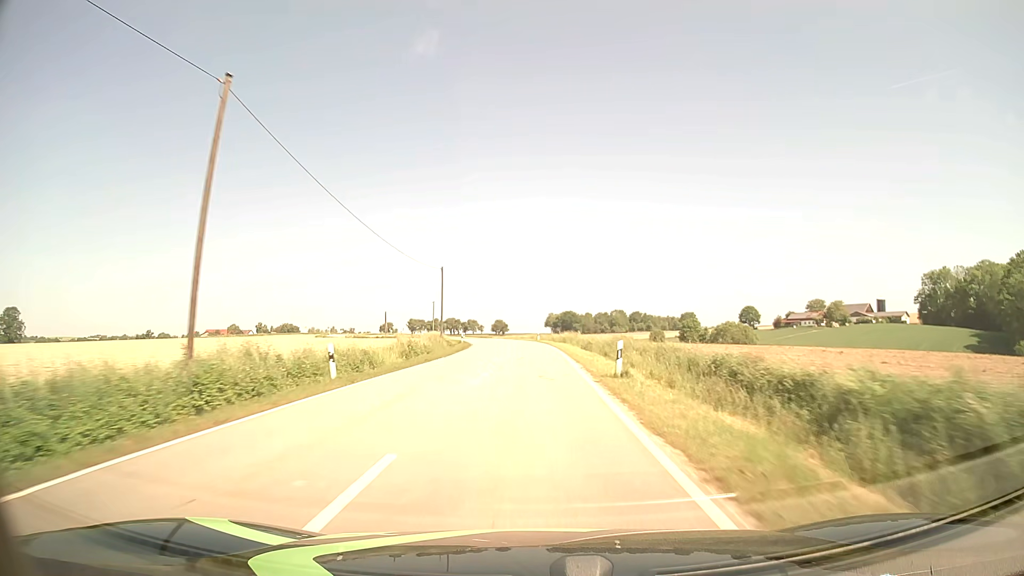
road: tertiary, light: Day
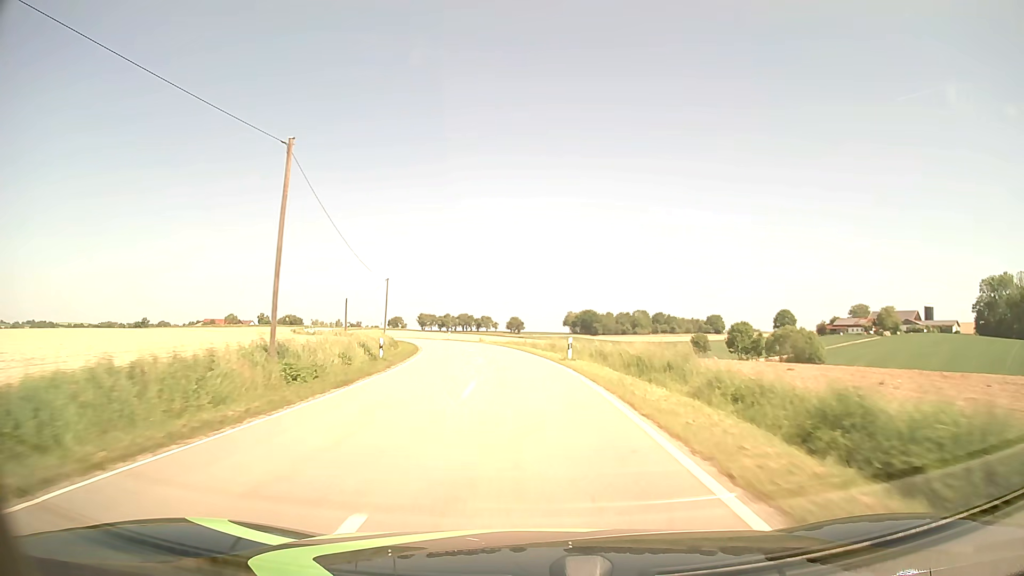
(-0.3, +38.4) m; -1°
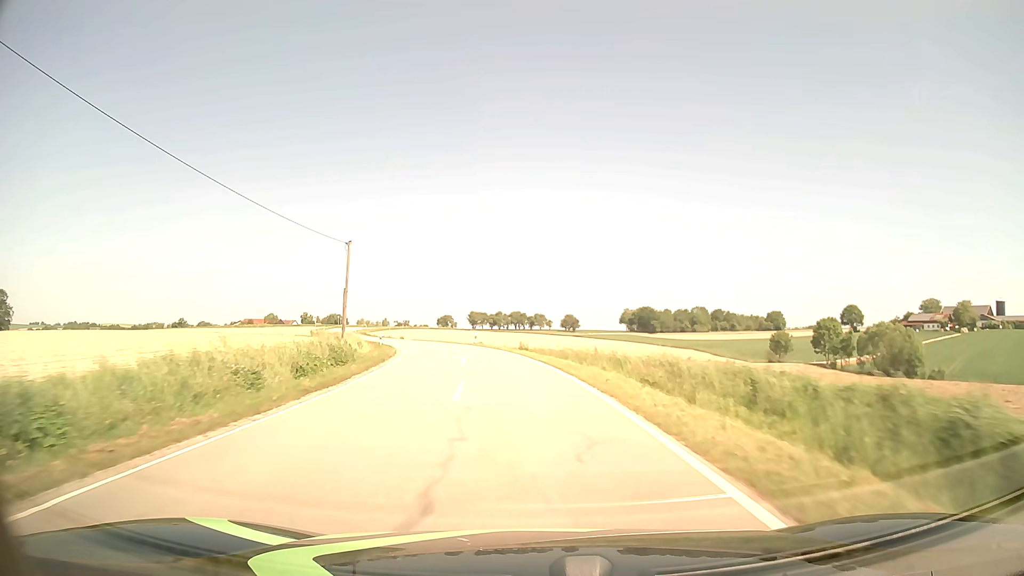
(-0.9, +24.8) m; -5°
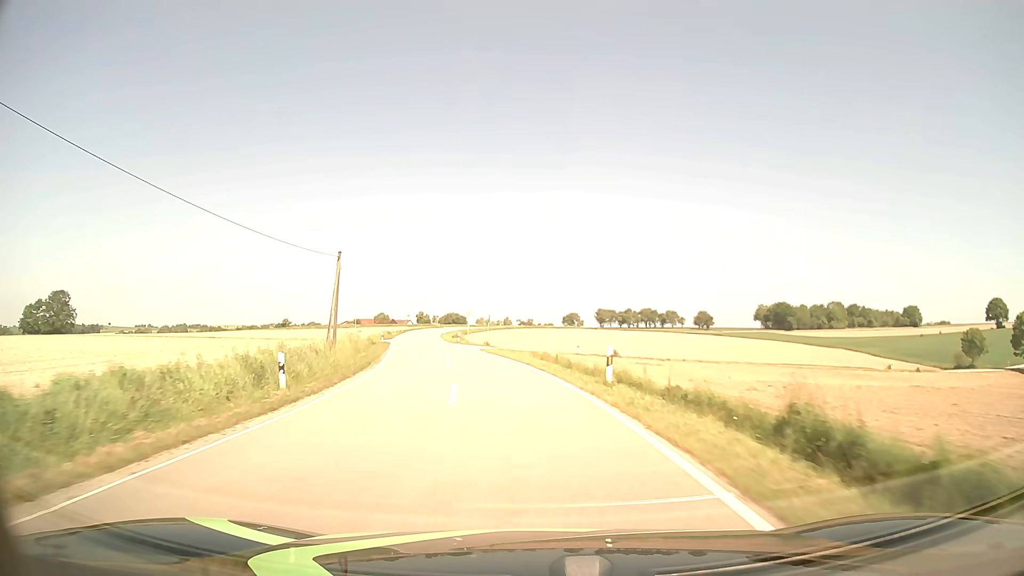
(-3.0, +36.4) m; -11°
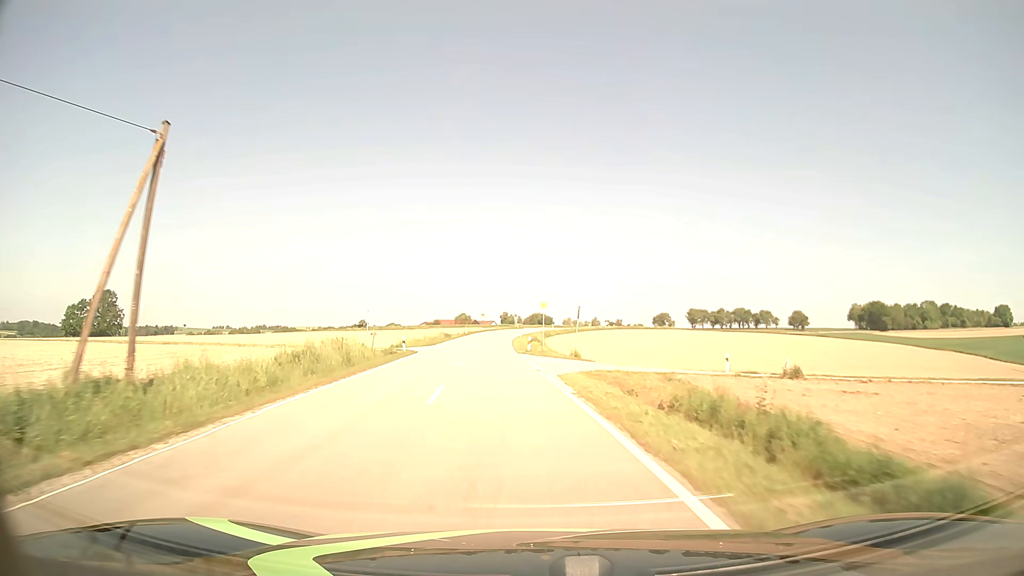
(-1.6, +24.6) m; -7°
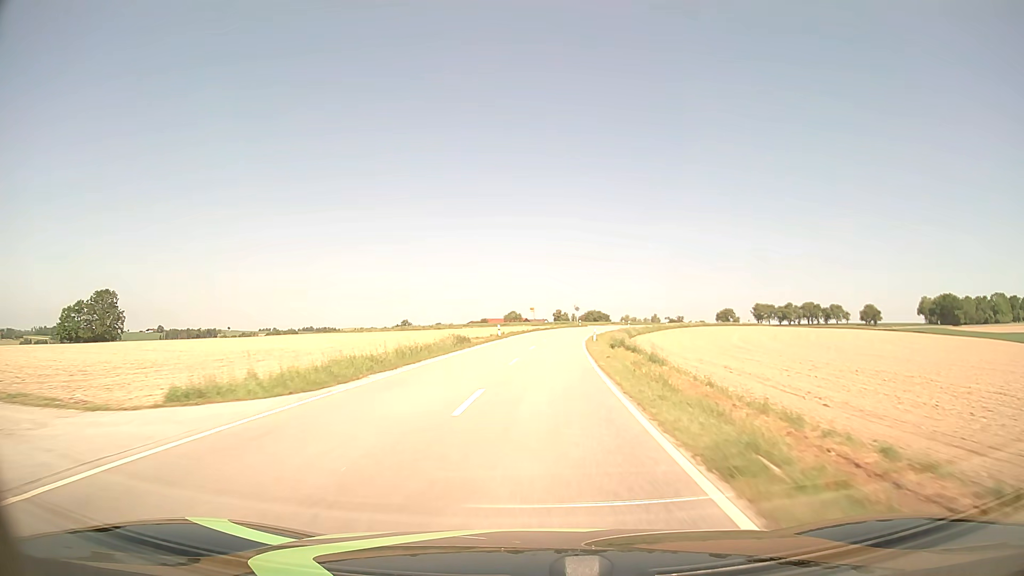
(-2.3, +38.0) m; -5°
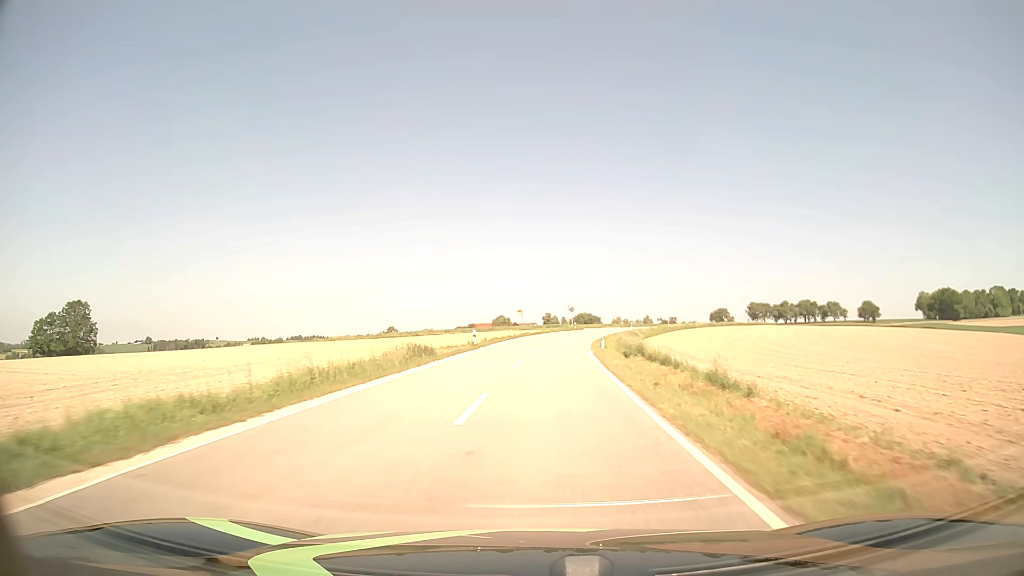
(+0.1, +13.0) m; +1°
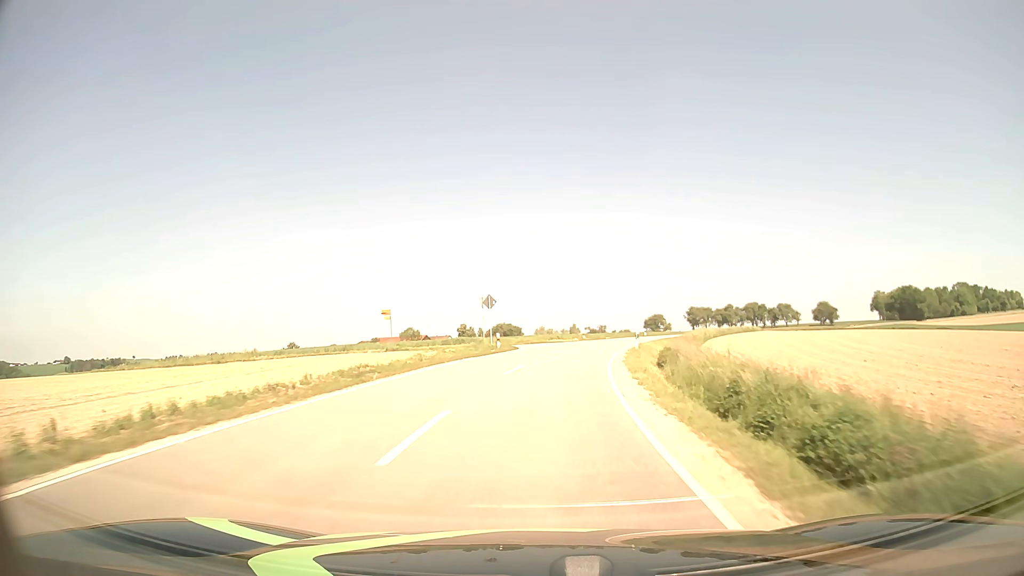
(+2.7, +50.6) m; +7°
(0, +10) (+1, +20) (+2, +30) (+4, +40) (+6, +49) (+10, +59) (+13, +68) (+17, +78) (+20, +87) (+24, +96) m
